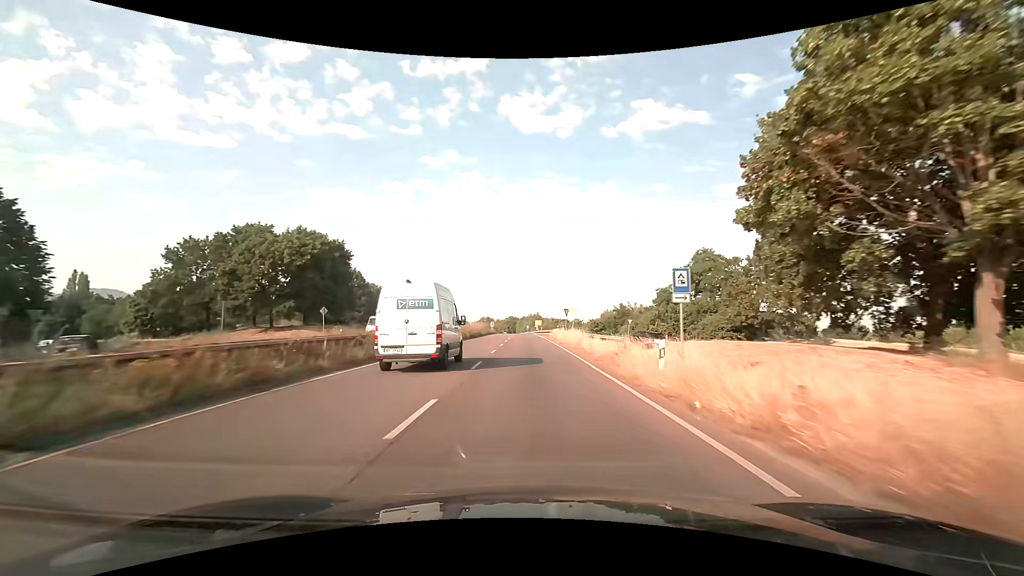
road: trunk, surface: asphalt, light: Day
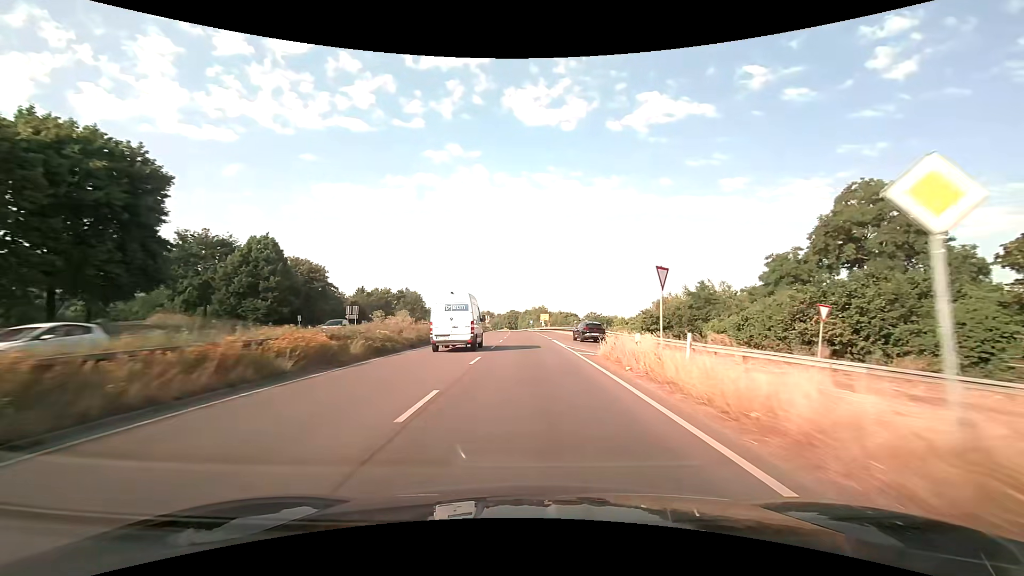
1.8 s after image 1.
(-0.1, +35.5) m; 0°
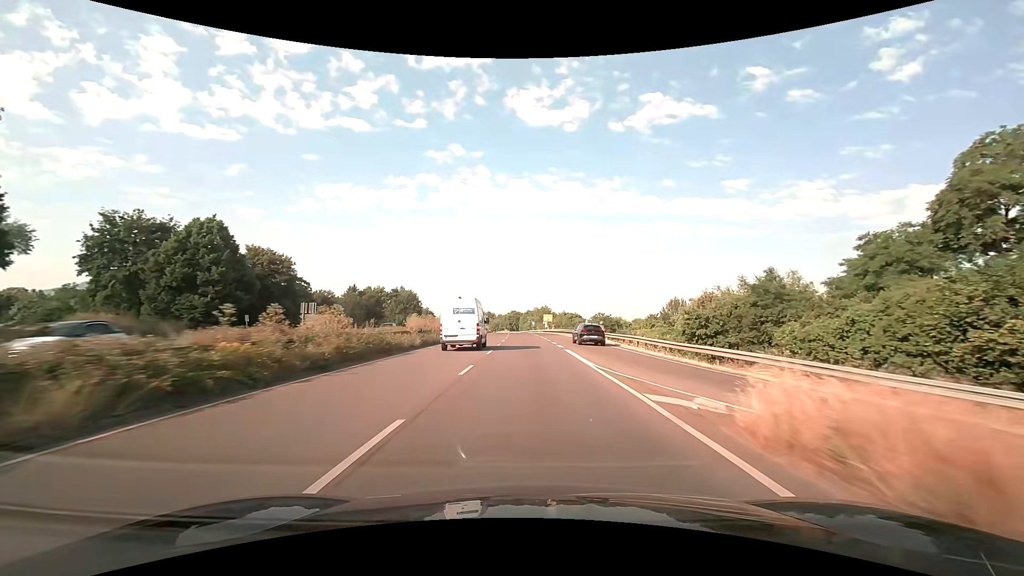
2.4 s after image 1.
(-0.1, +11.9) m; 0°
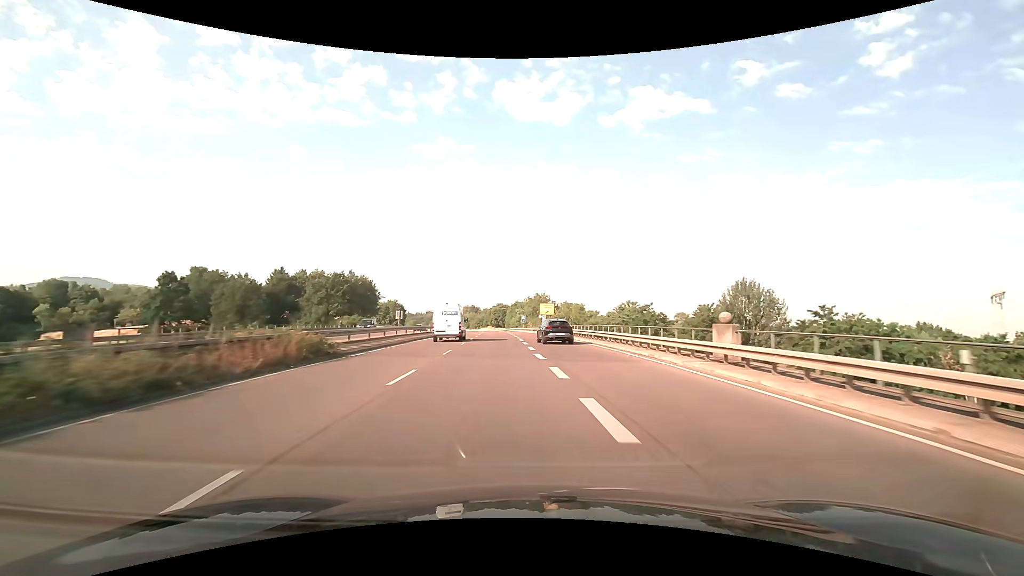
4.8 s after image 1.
(+0.3, +47.7) m; +1°
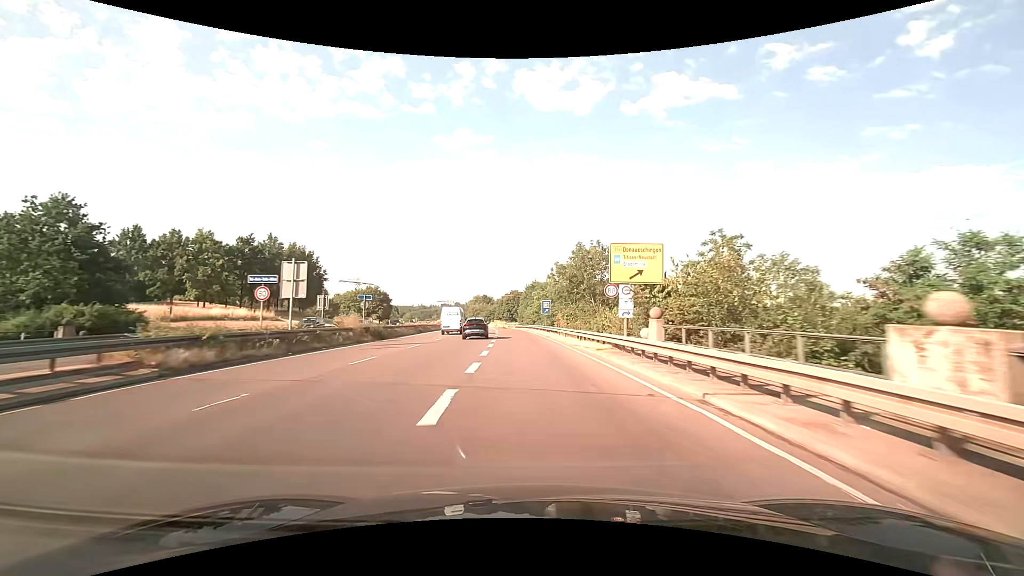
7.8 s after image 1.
(-0.5, +59.4) m; -2°
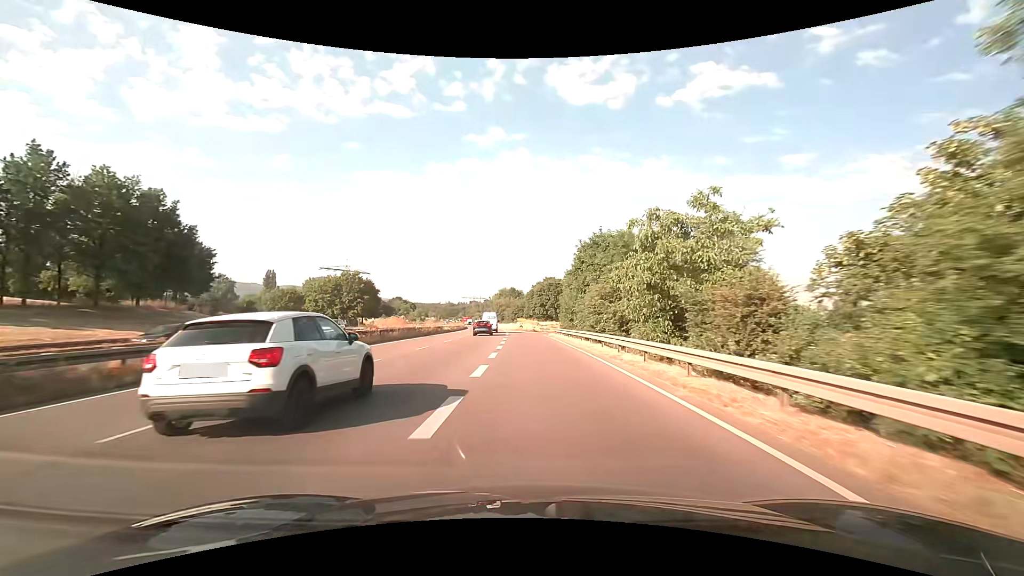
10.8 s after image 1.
(-2.1, +54.6) m; -4°
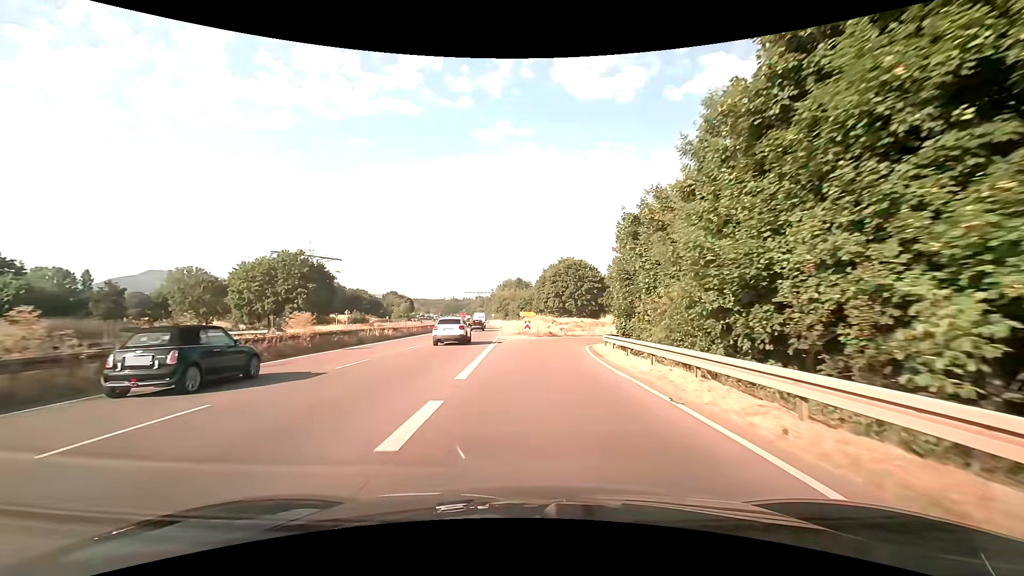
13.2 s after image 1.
(-0.3, +36.3) m; -1°
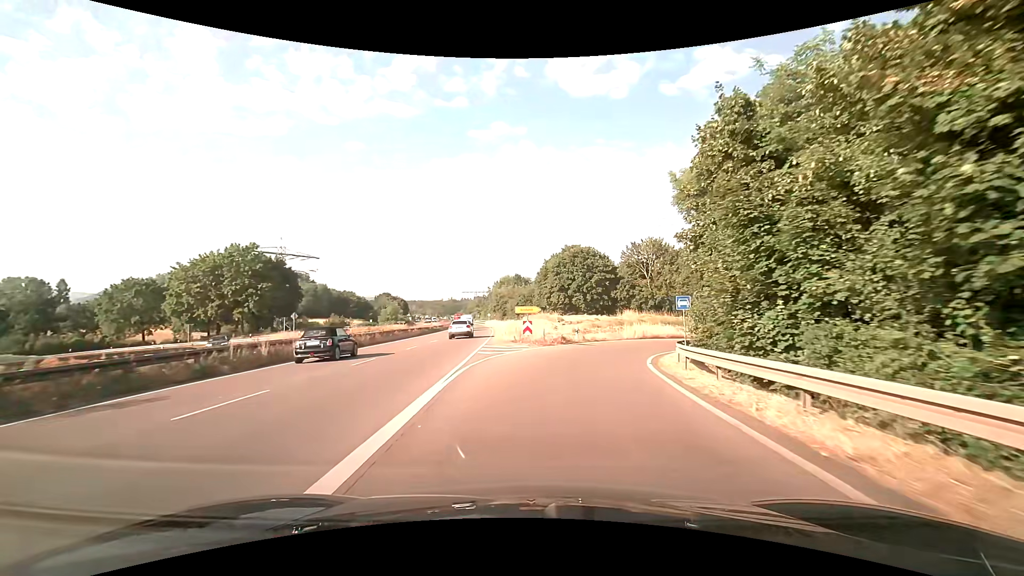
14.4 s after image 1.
(-0.1, +15.3) m; 0°
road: trunk_link
(0, +10) (+2, +20) (+5, +29) (+10, +38) (+17, +45) (+25, +51) (+35, +54) (+44, +55) (+54, +54) (+64, +51) m
